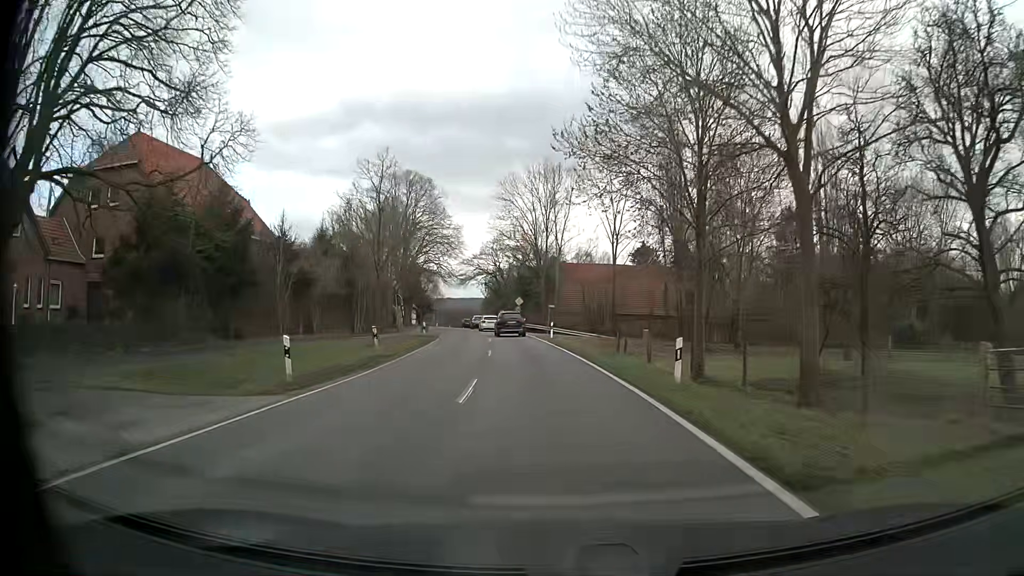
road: tertiary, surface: asphalt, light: Day
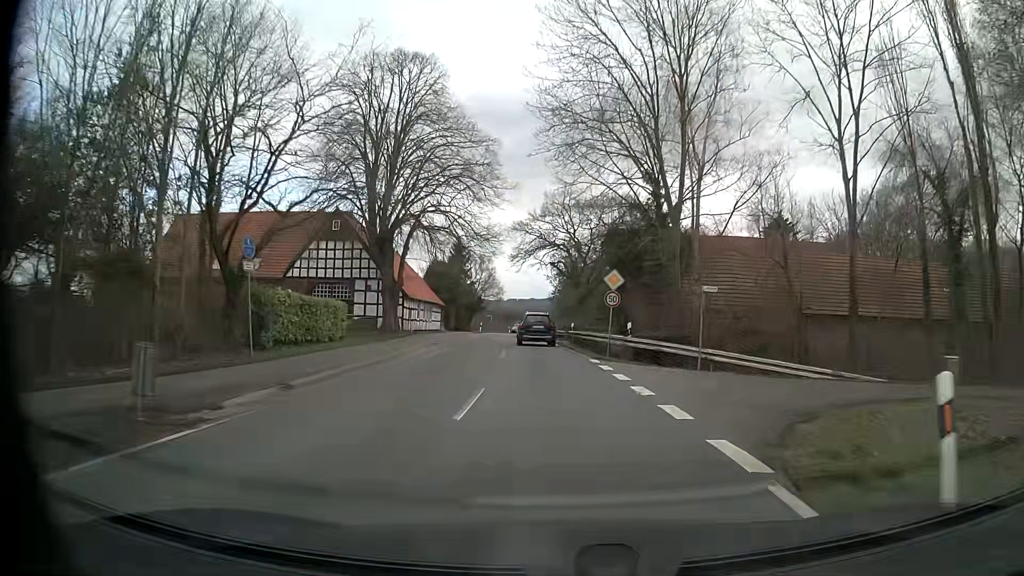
(-2.5, +38.0) m; -7°
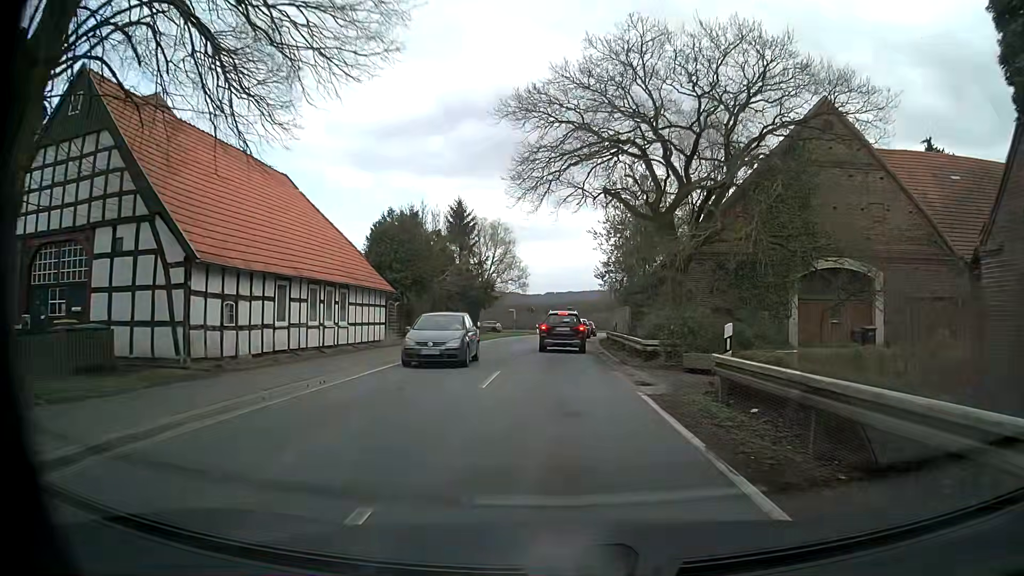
(-1.2, +32.2) m; -3°
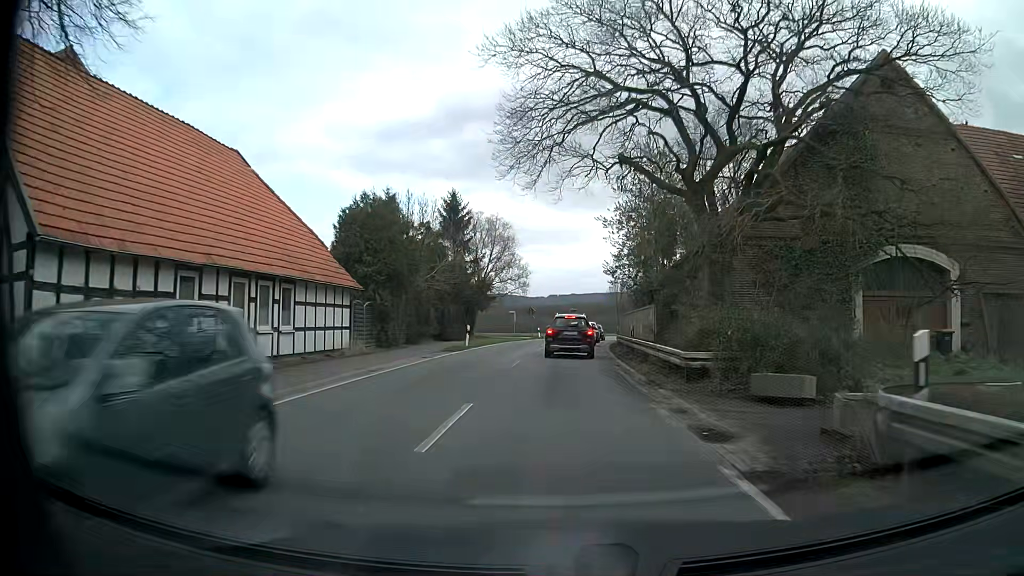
(0.0, +6.0) m; 0°
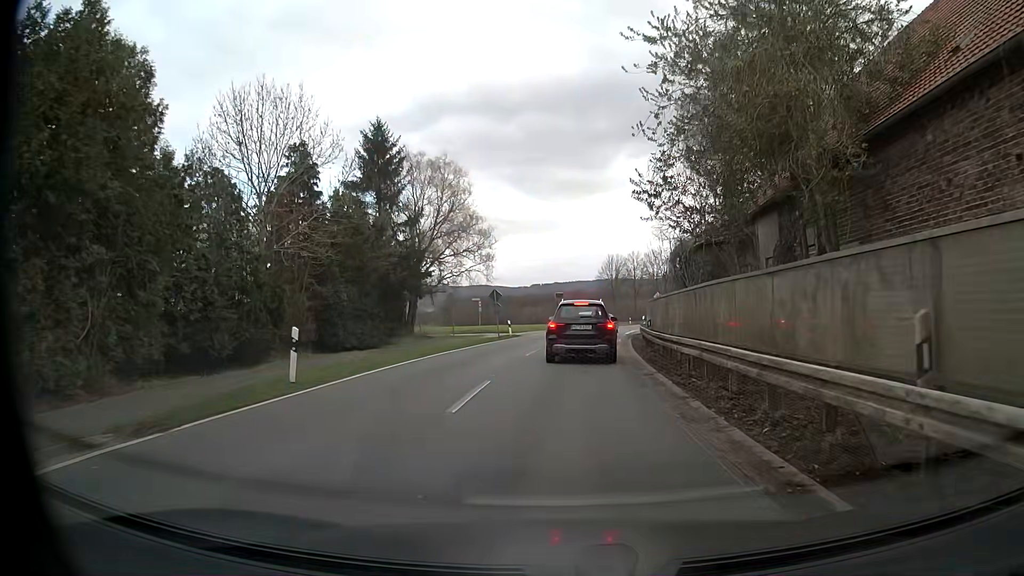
(-0.1, +21.6) m; +1°
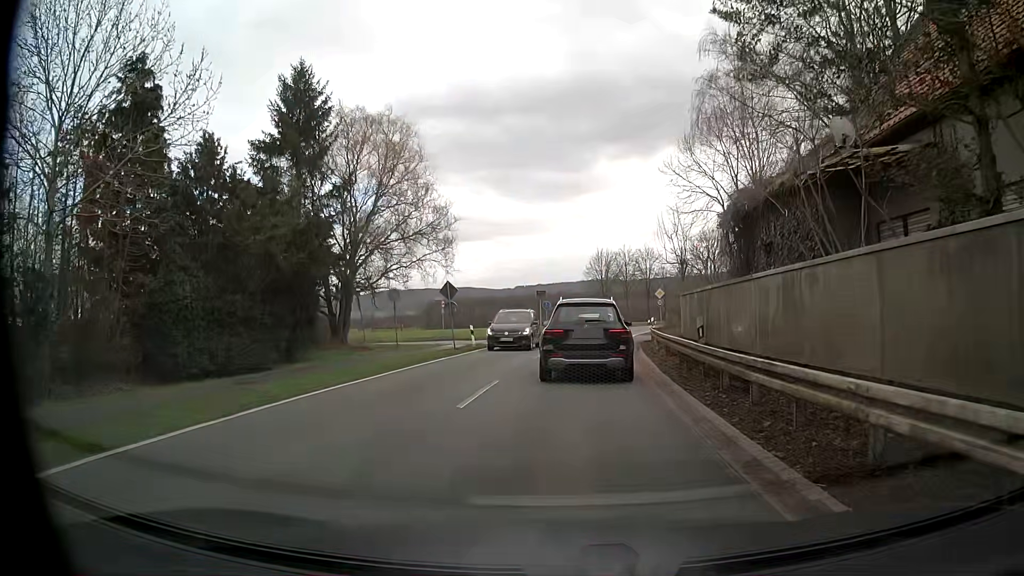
(+0.2, +10.9) m; +1°
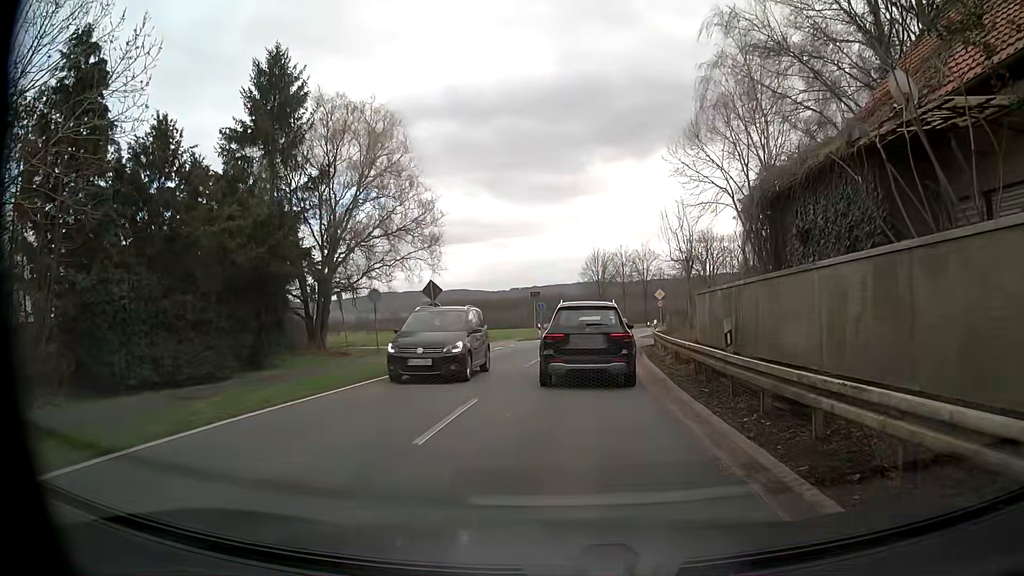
(0.0, +2.5) m; +1°
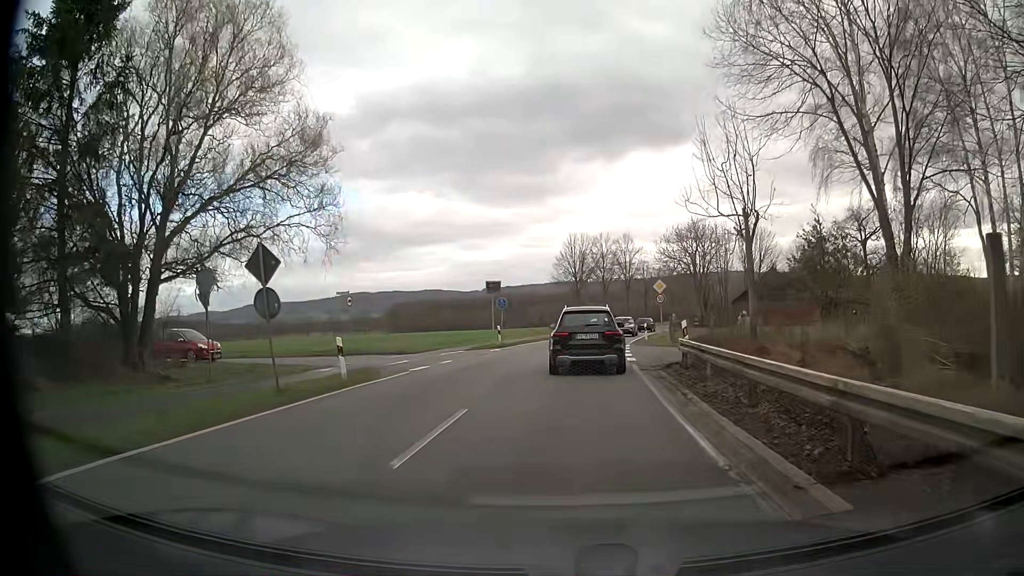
(+0.4, +13.2) m; +2°
(0, +10) (+1, +20) (+2, +30) (+3, +40) (+5, +50) (+7, +60) (+9, +69) (+12, +79) (+15, +88) (+18, +98) m
